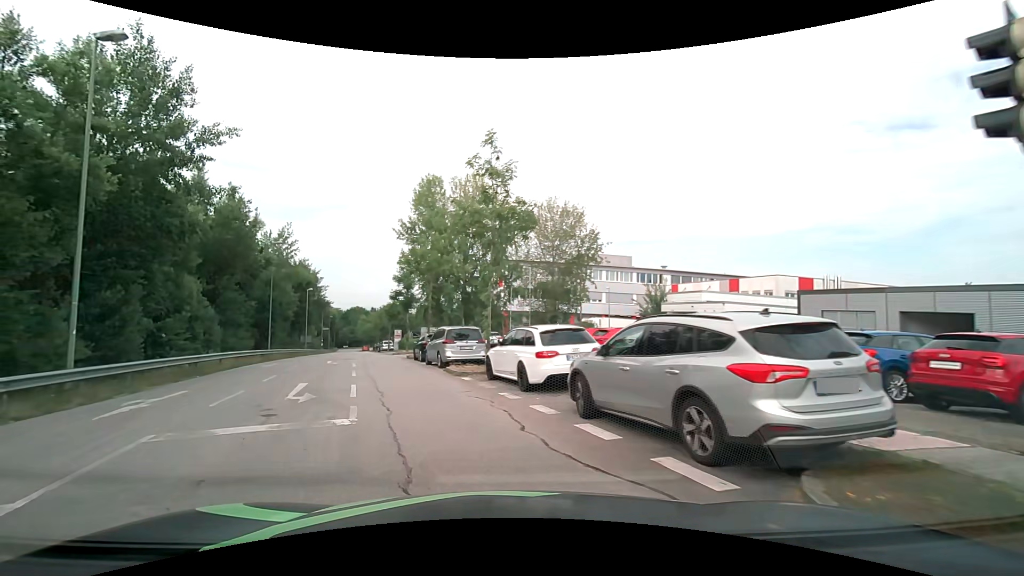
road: residential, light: Day
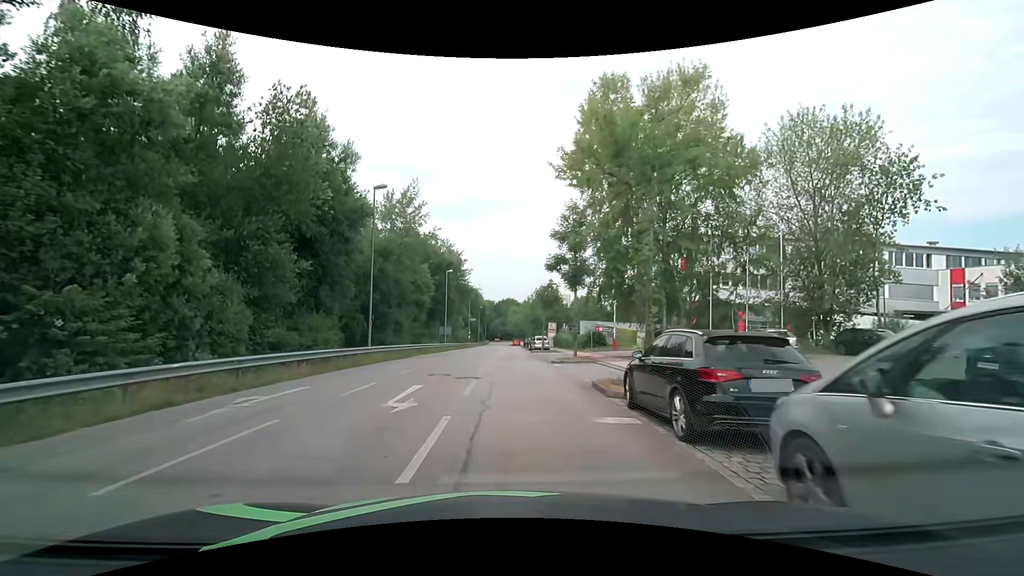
(-4.2, +18.6) m; -18°
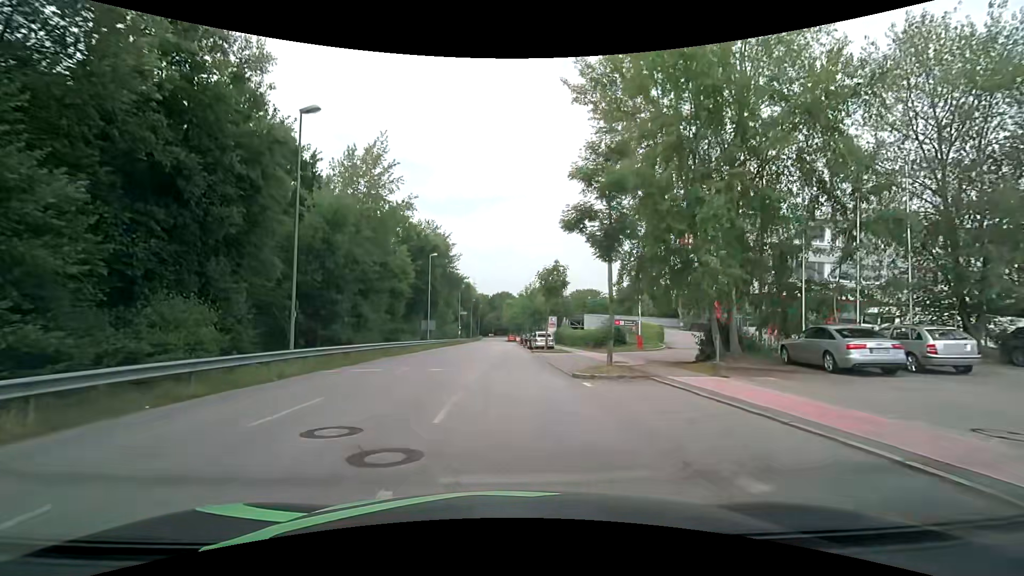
(+0.1, +9.8) m; 0°
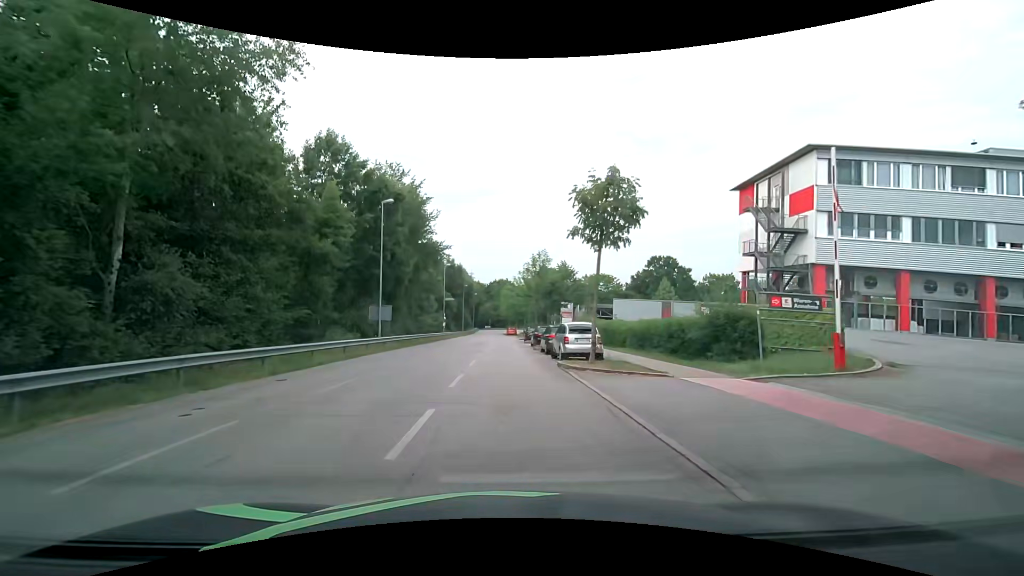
(+0.2, +20.1) m; +1°
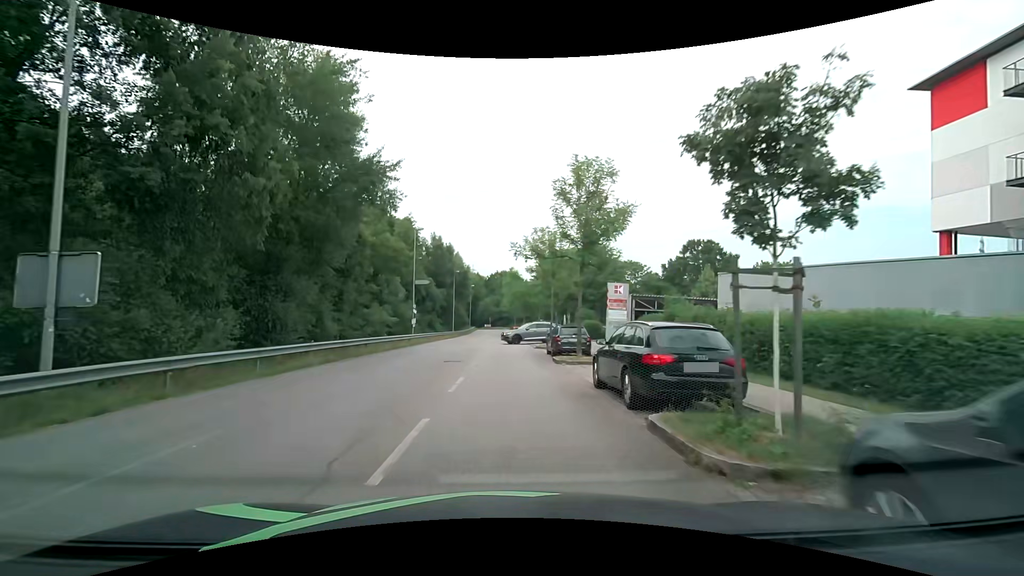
(-0.2, +24.6) m; -1°
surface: asphalt
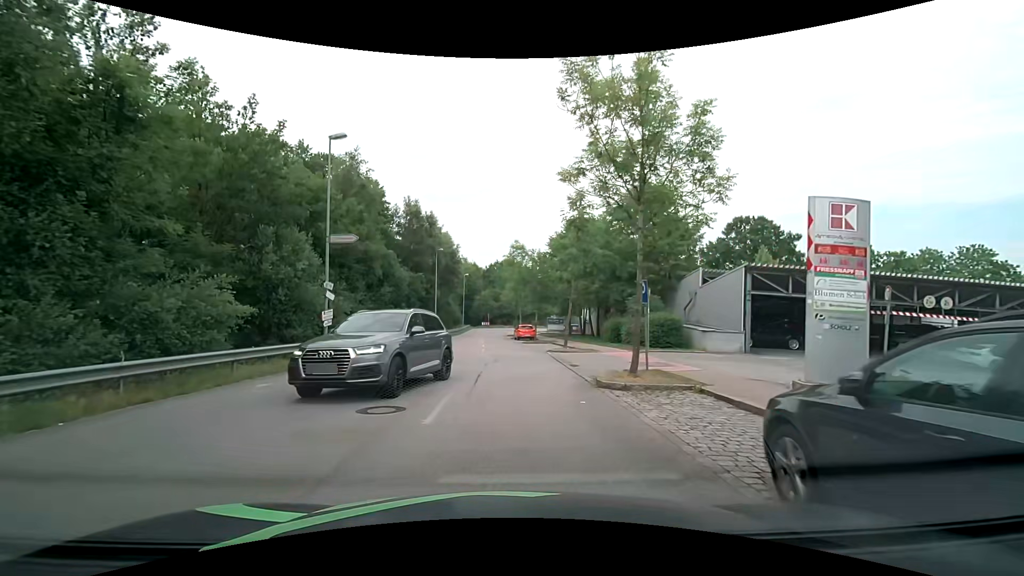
(0.0, +21.3) m; -1°
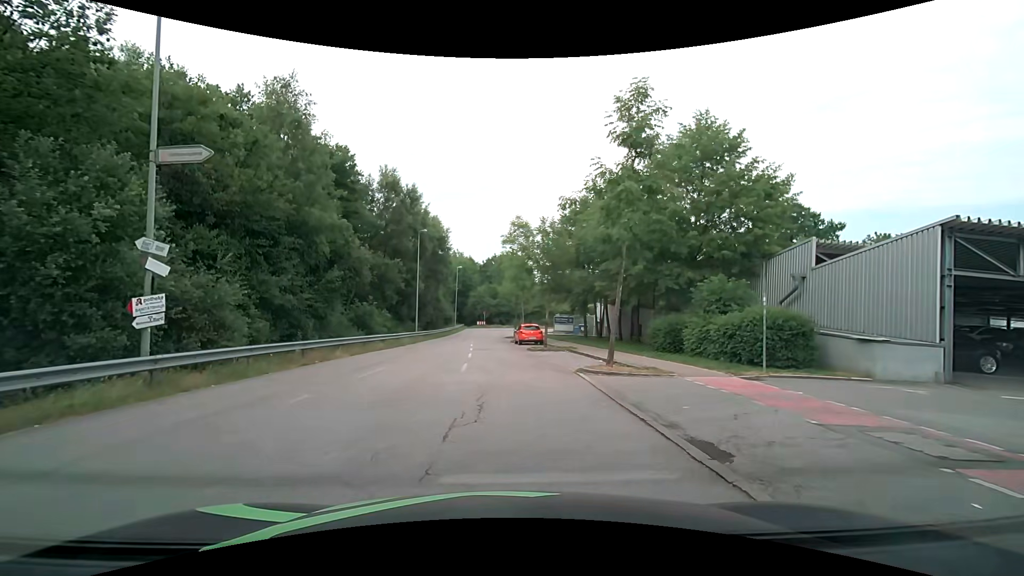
(+0.2, +10.8) m; +1°
